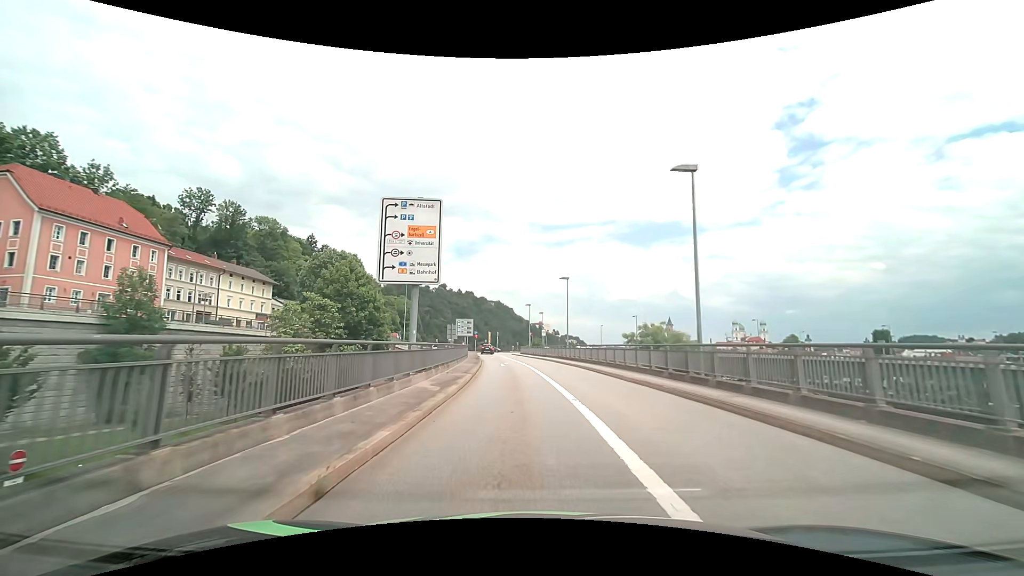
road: primary_link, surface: asphalt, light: Day
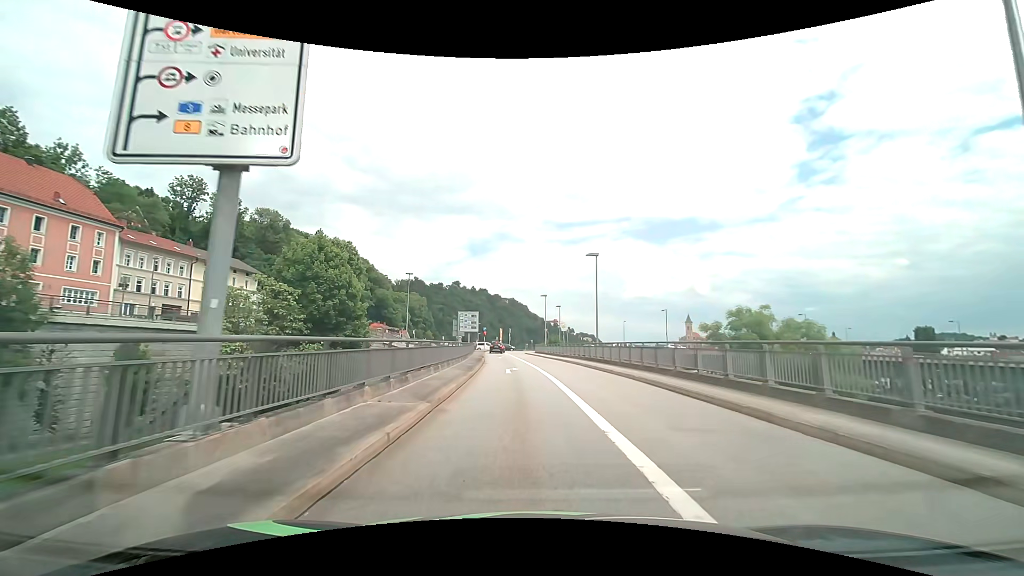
(-0.2, +11.3) m; -2°
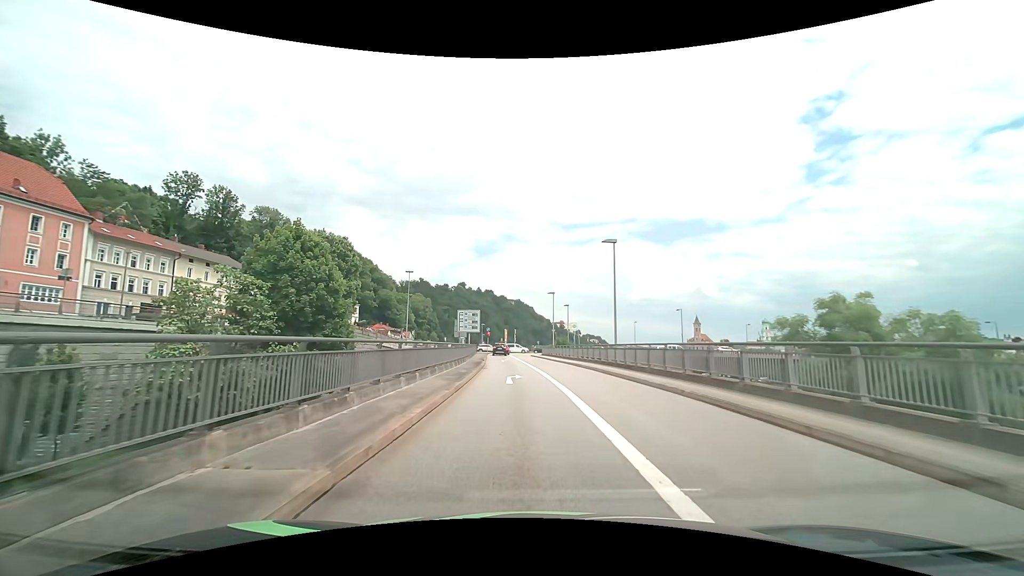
(0.0, +5.2) m; 0°
